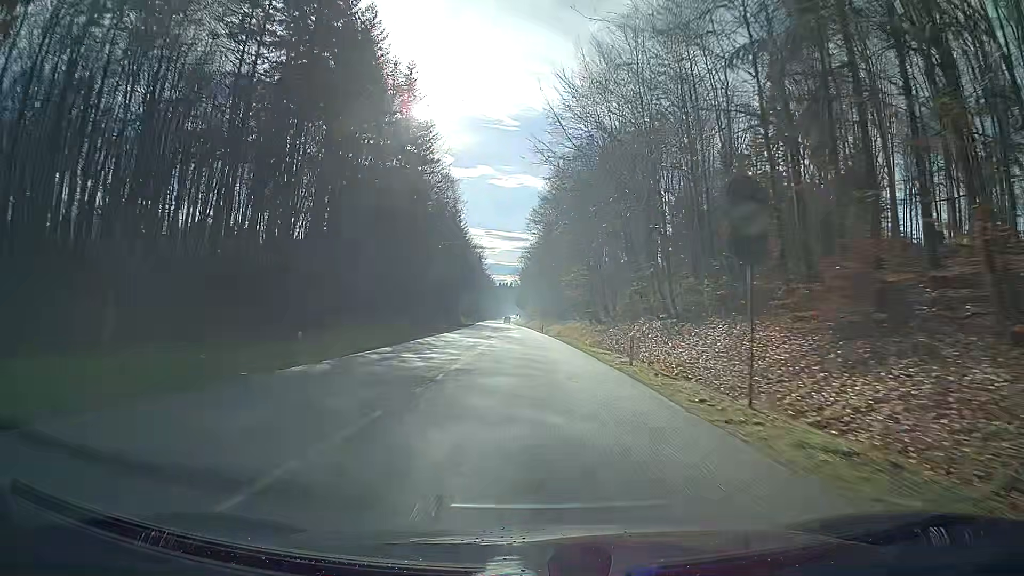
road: secondary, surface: asphalt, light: Day
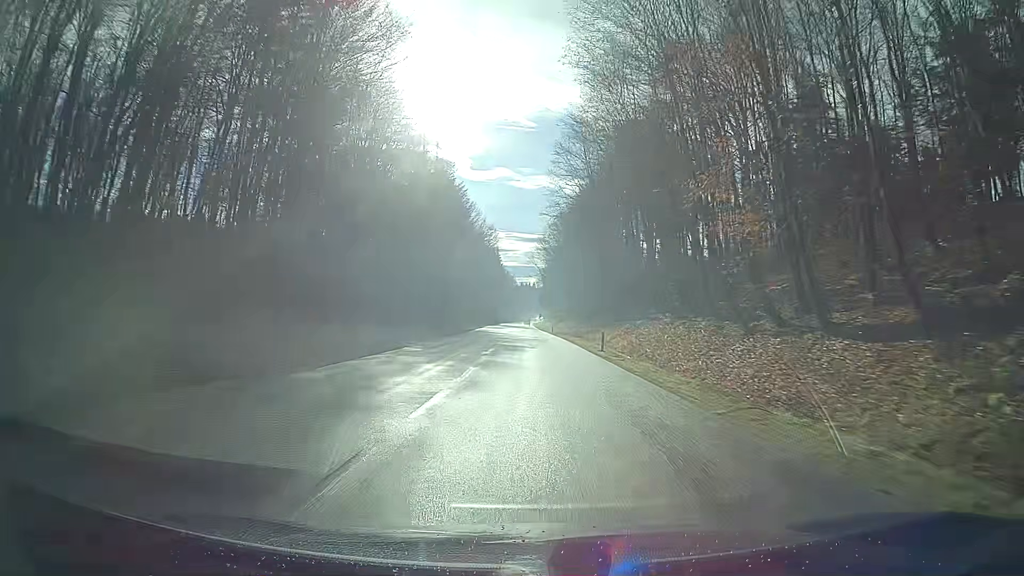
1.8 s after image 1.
(-0.9, +46.3) m; -2°
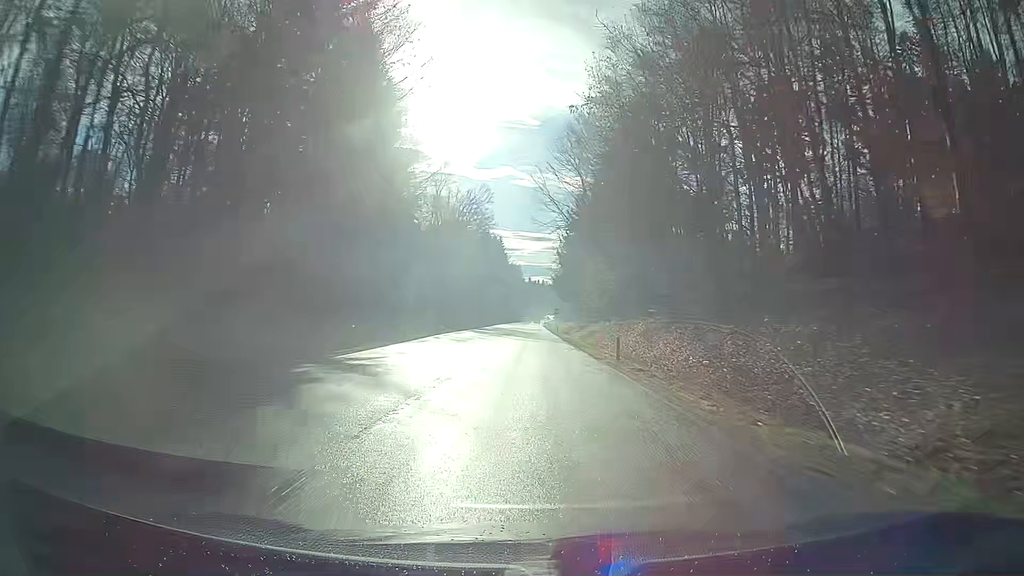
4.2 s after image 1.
(-0.7, +61.7) m; -1°
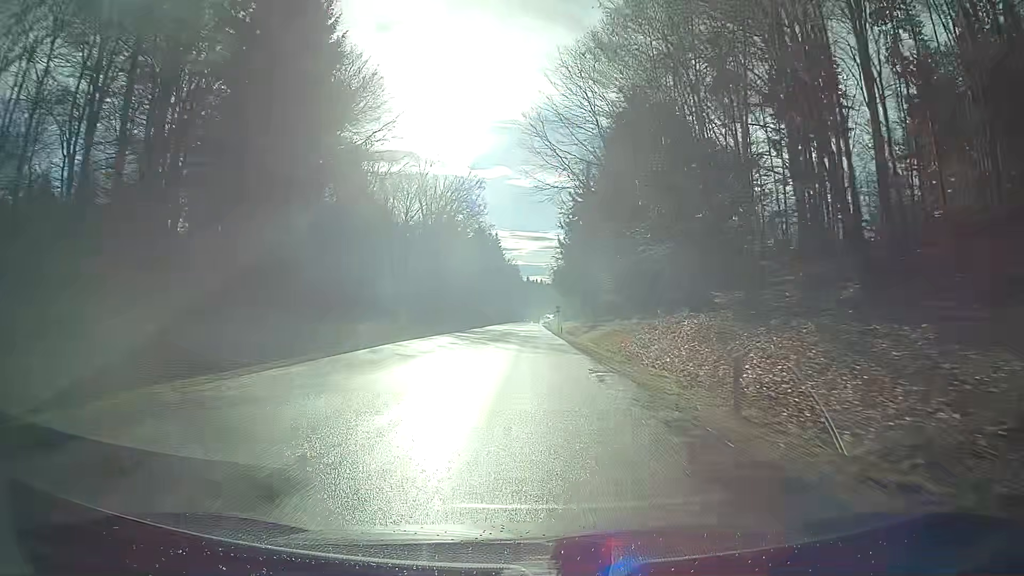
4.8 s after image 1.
(+0.1, +15.4) m; +1°
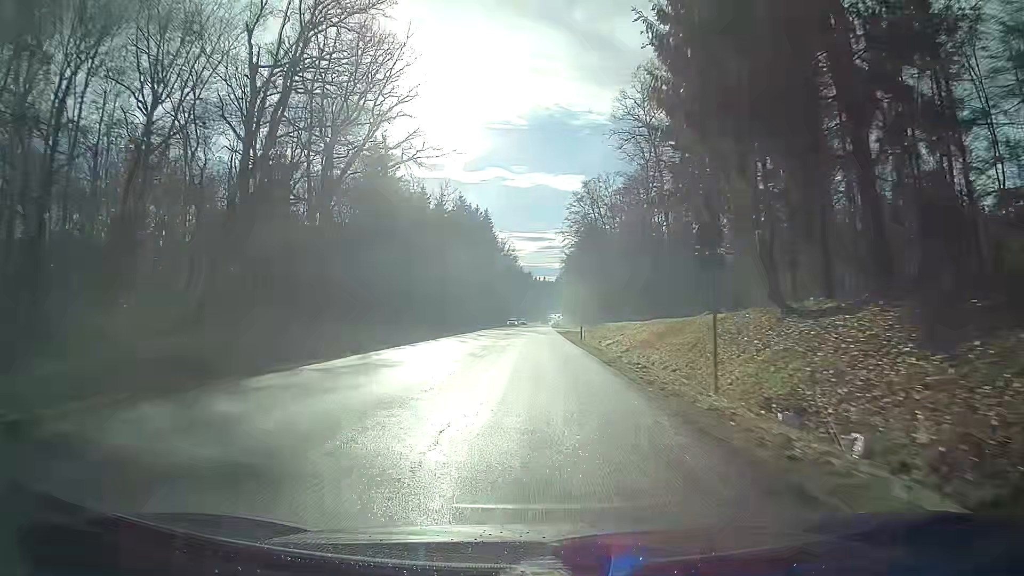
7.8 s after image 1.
(-0.3, +76.4) m; 0°
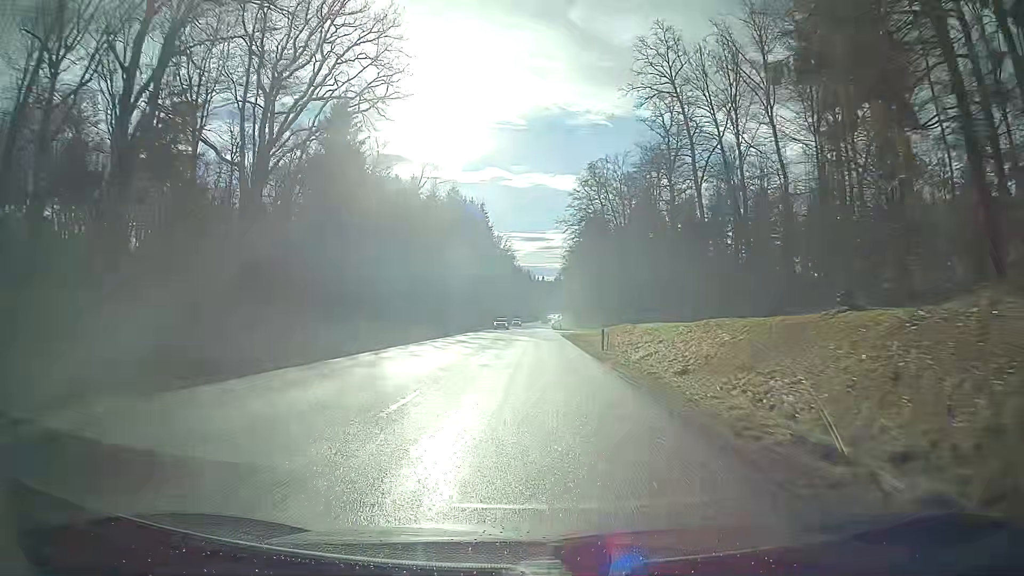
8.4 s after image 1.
(0.0, +15.0) m; 0°
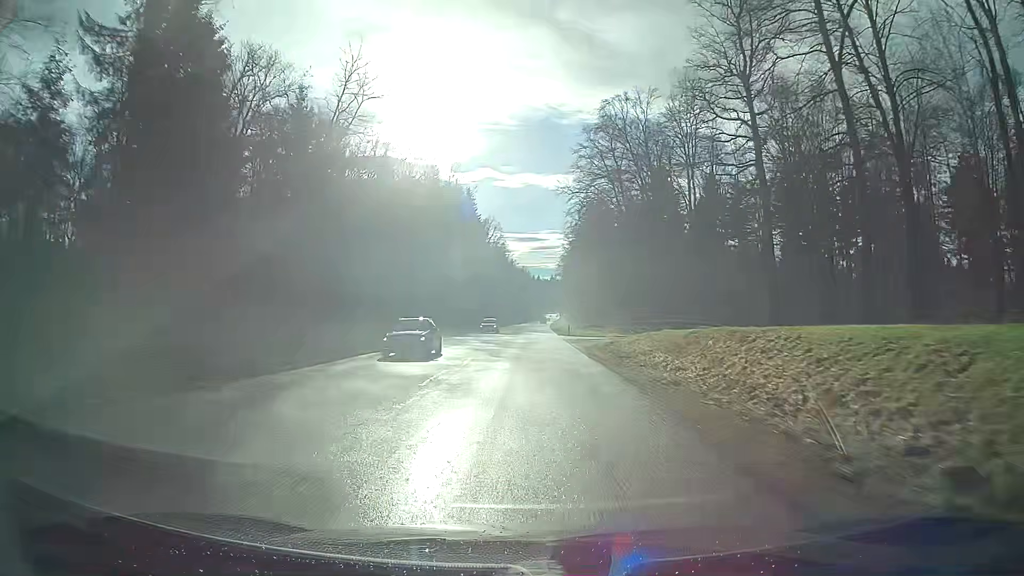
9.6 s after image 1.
(0.0, +29.8) m; 0°
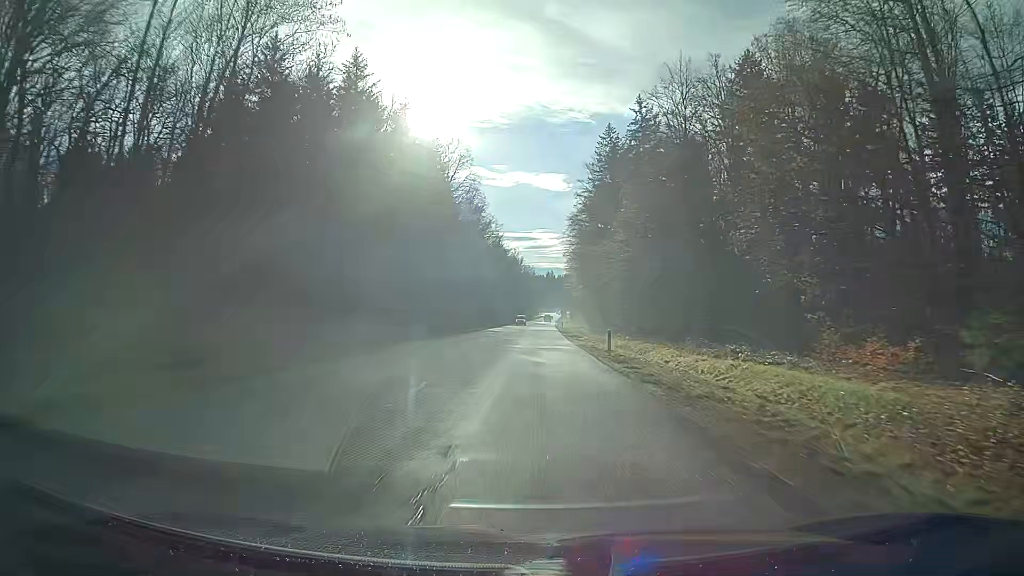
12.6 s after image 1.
(+0.3, +73.6) m; 0°
(0, +10) (0, +20) (0, +30) (0, +40) (0, +50) (0, +60) (+1, +70) (+1, +80) (+1, +90) (+1, +100) m
